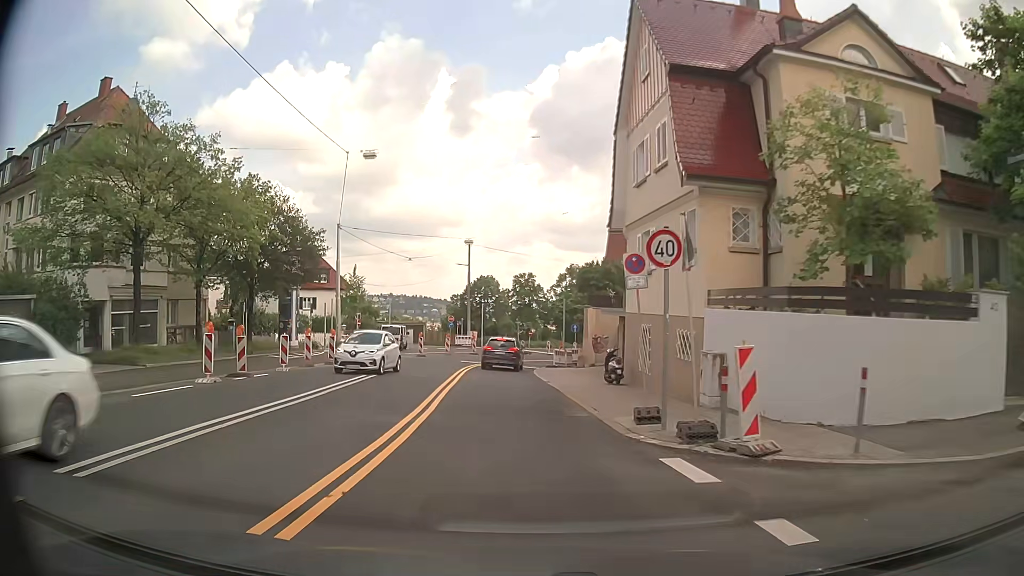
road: secondary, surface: asphalt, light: Day
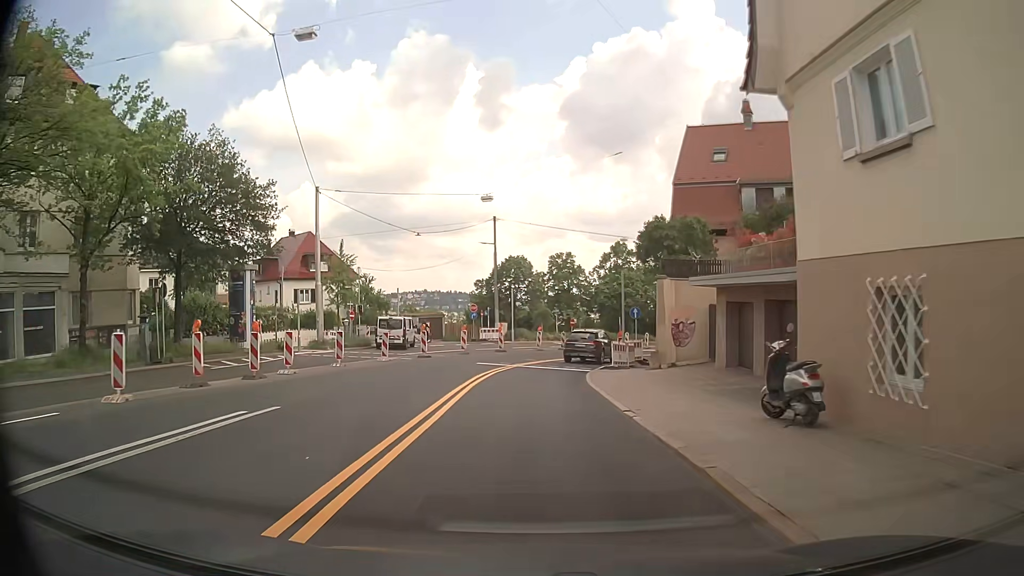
(-0.4, +12.5) m; -3°
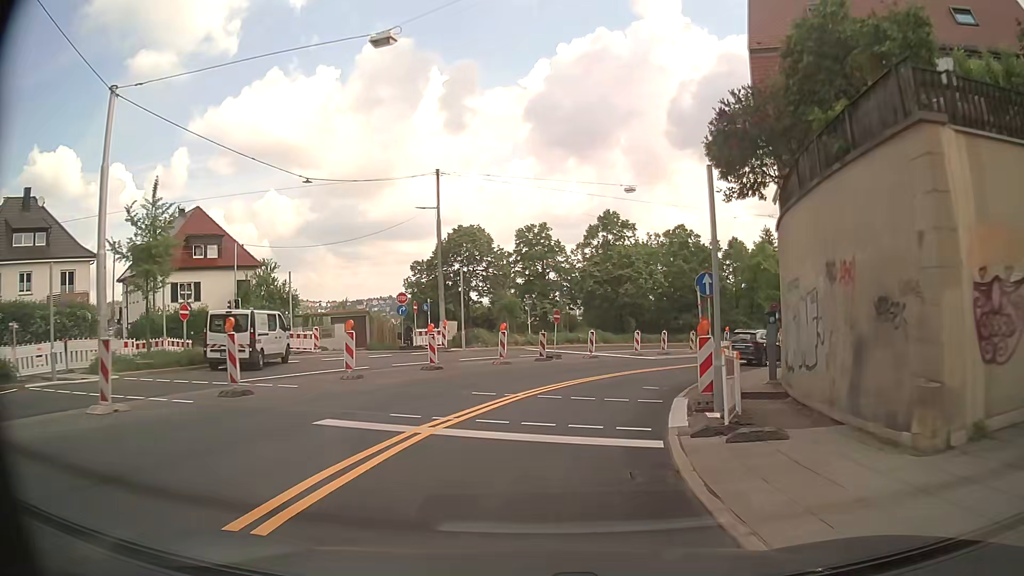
(0.0, +18.8) m; +2°
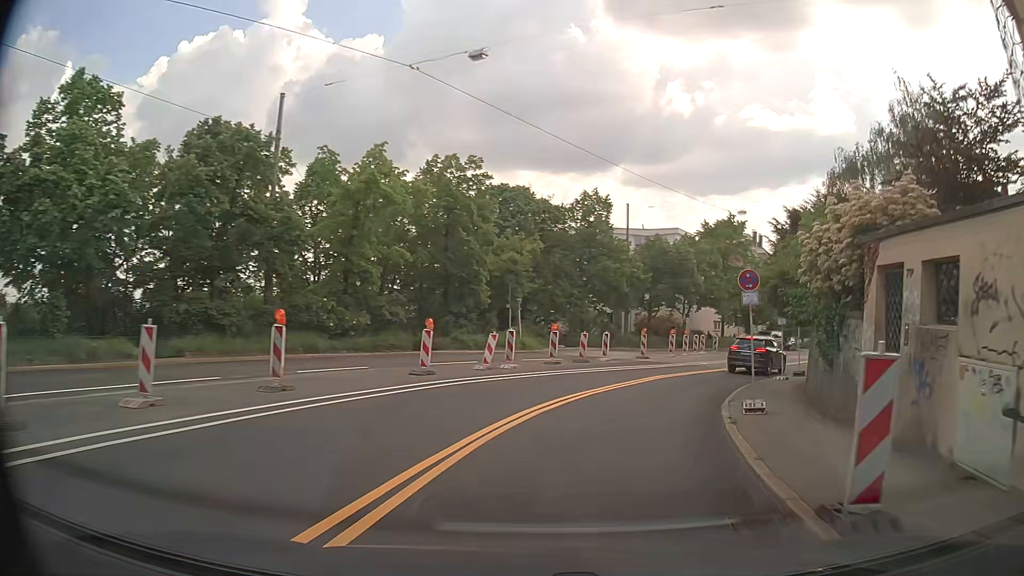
(+7.7, +29.6) m; +34°
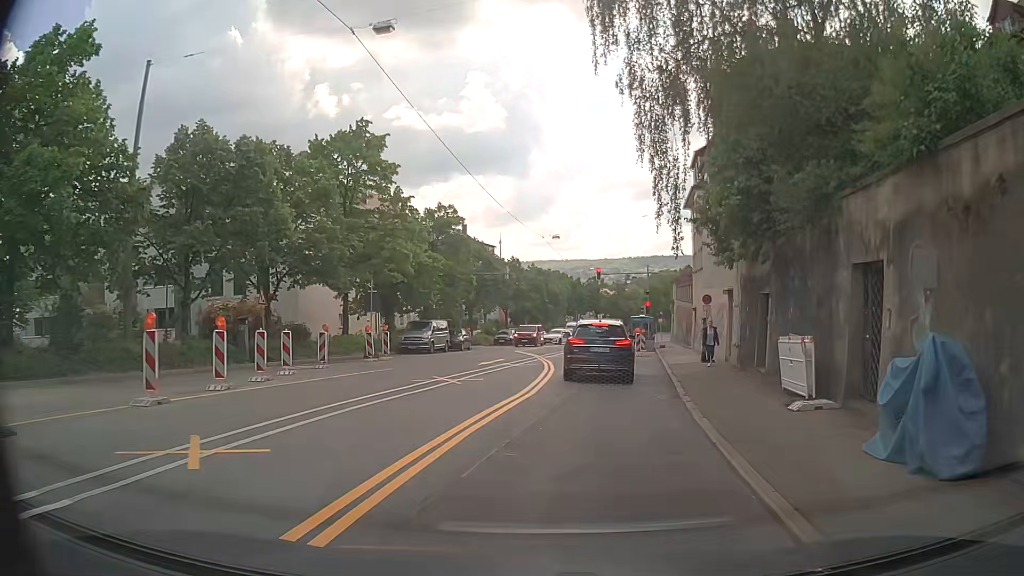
(+8.0, +26.0) m; +32°
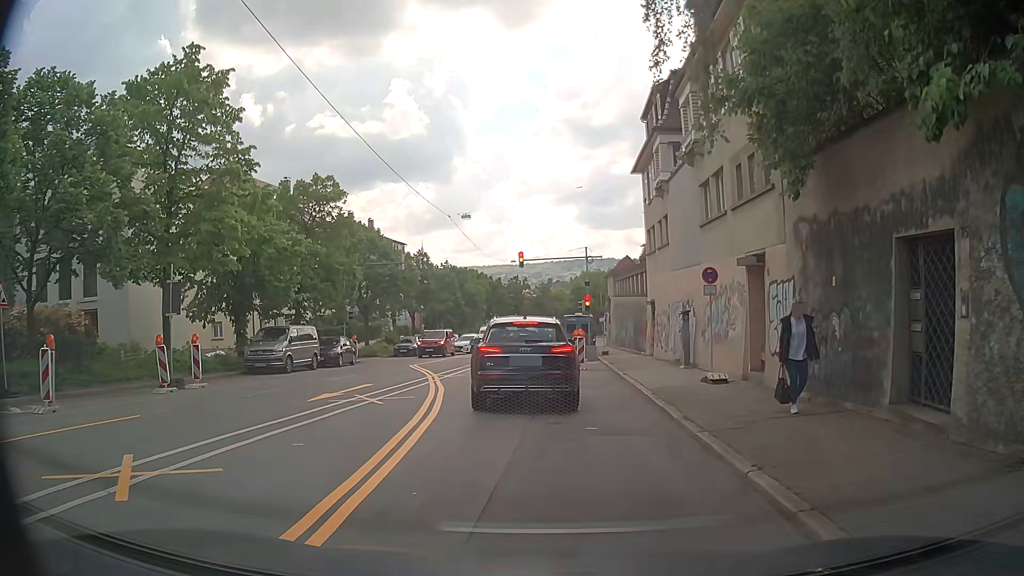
(+0.9, +11.1) m; +8°
